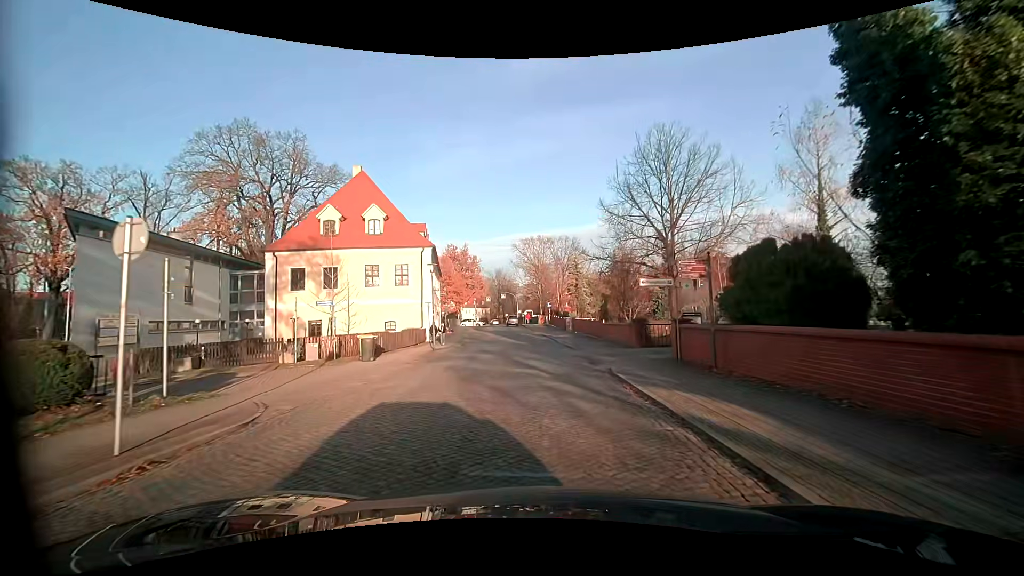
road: residential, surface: sett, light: Day
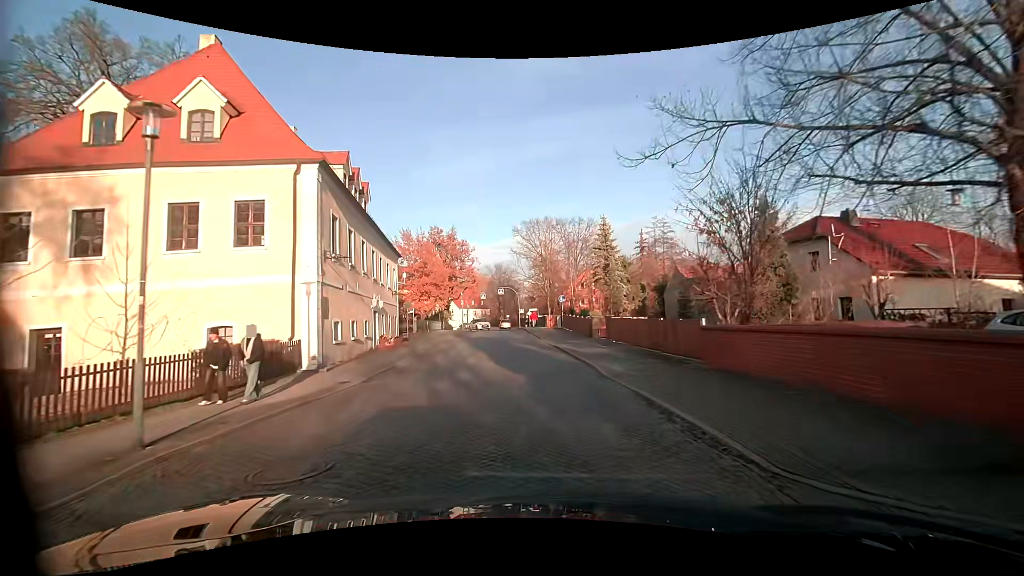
(-0.5, +20.3) m; -2°
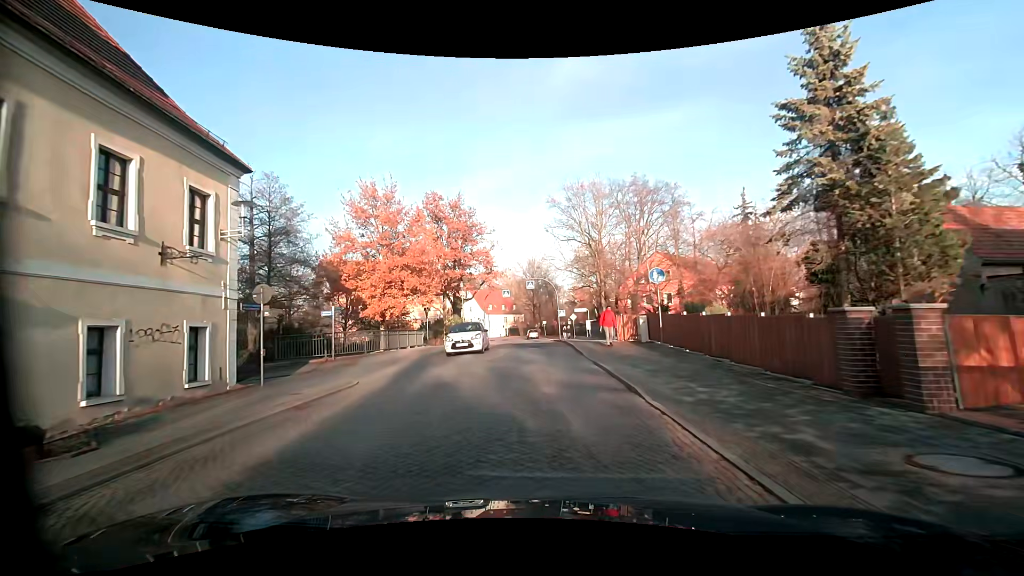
(-0.7, +25.1) m; -4°
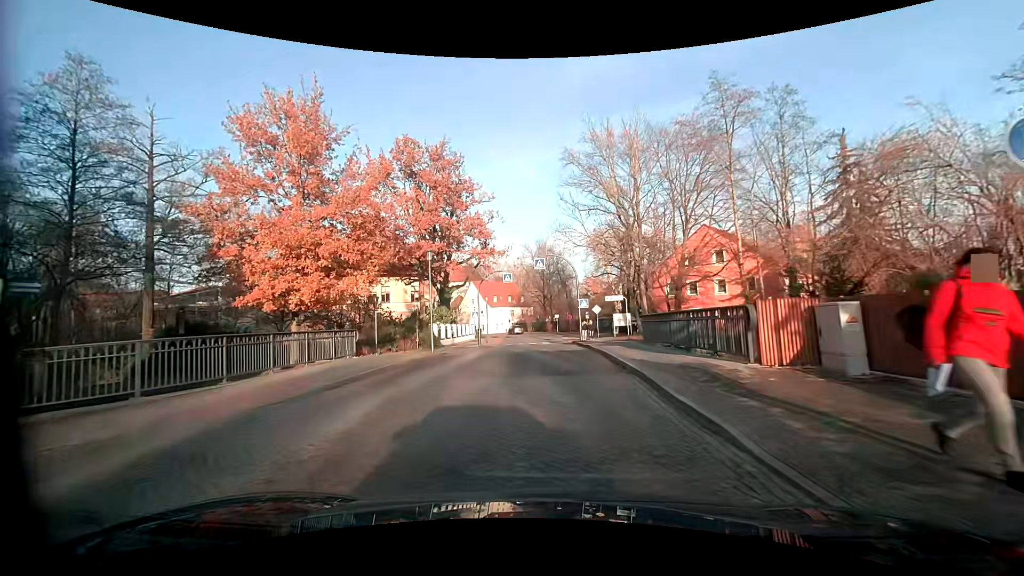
(-0.3, +14.2) m; -1°
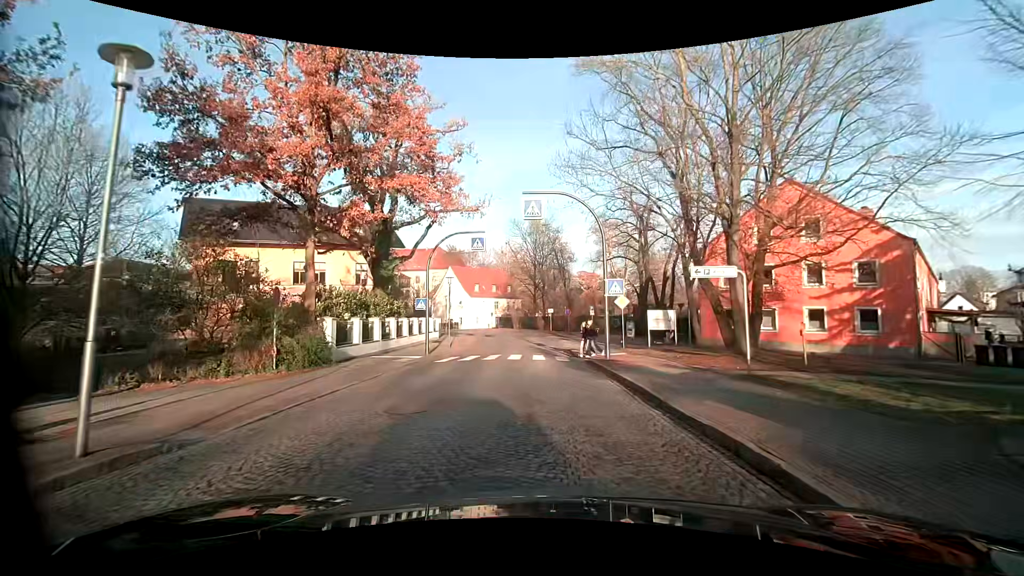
(-0.1, +17.2) m; +1°
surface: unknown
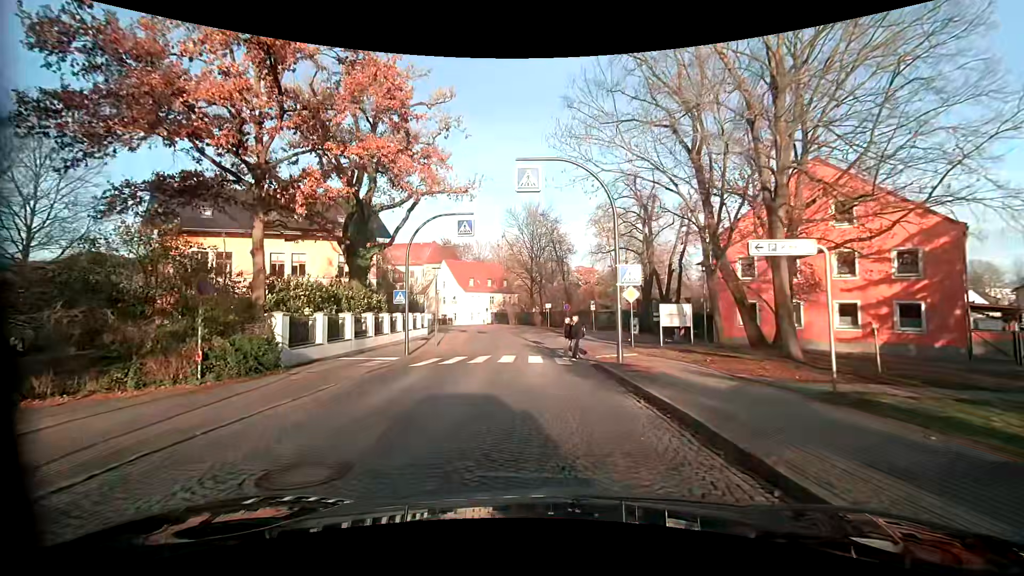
(0.0, +3.4) m; 0°
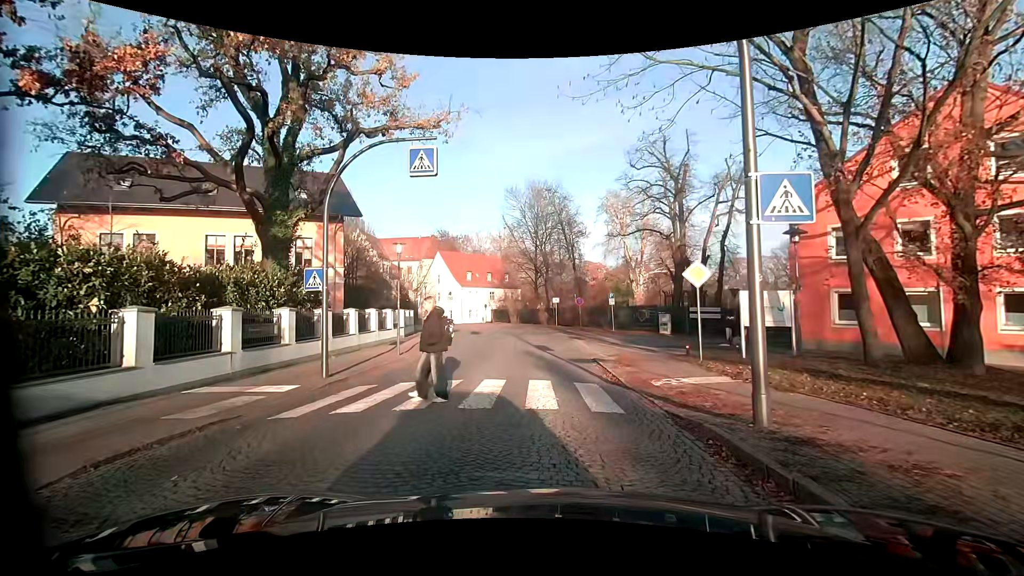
(0.0, +8.6) m; +1°
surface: sett
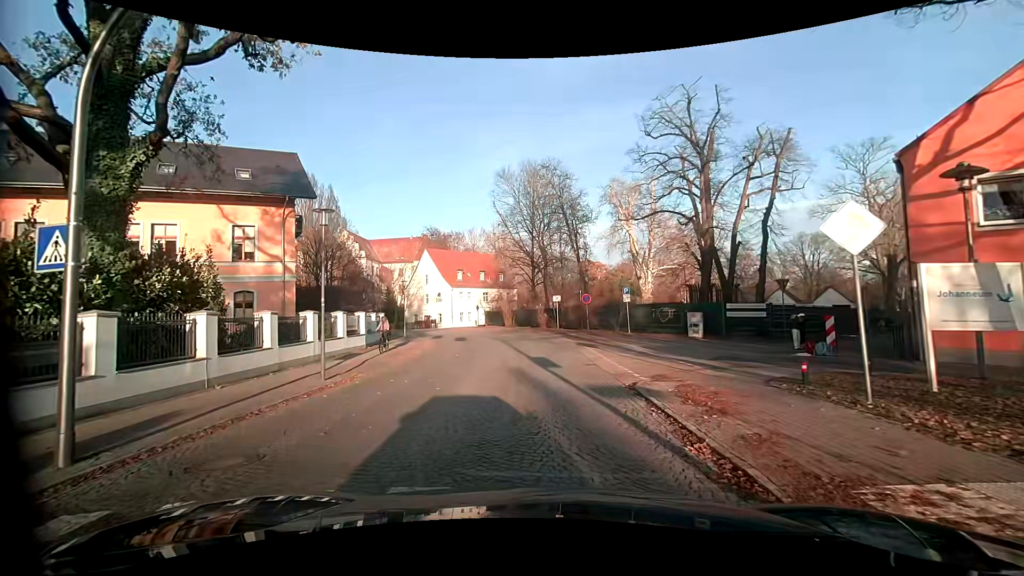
(-0.2, +7.7) m; 0°
(0, +10) (-1, +20) (-2, +30) (-4, +40) (-8, +49) (-13, +57) (-20, +65) (-28, +71) (-37, +75) (-47, +77) m
